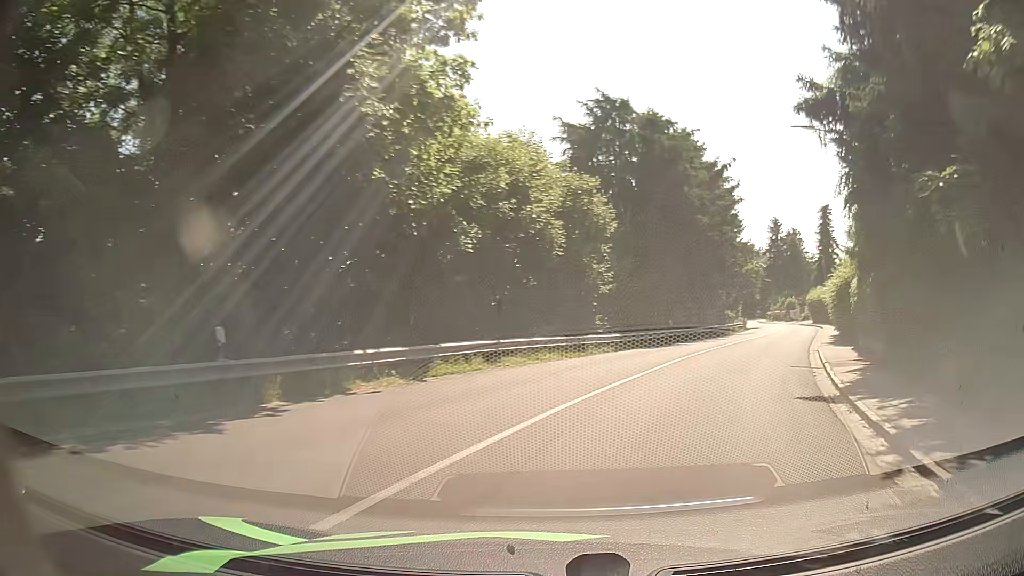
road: tertiary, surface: asphalt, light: Day
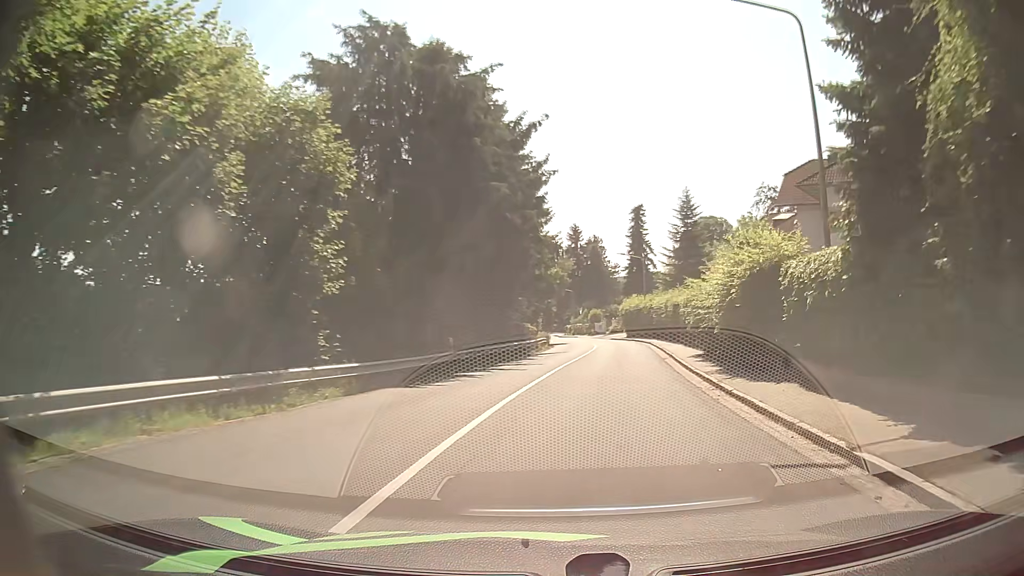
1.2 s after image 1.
(+2.2, +11.5) m; +20°
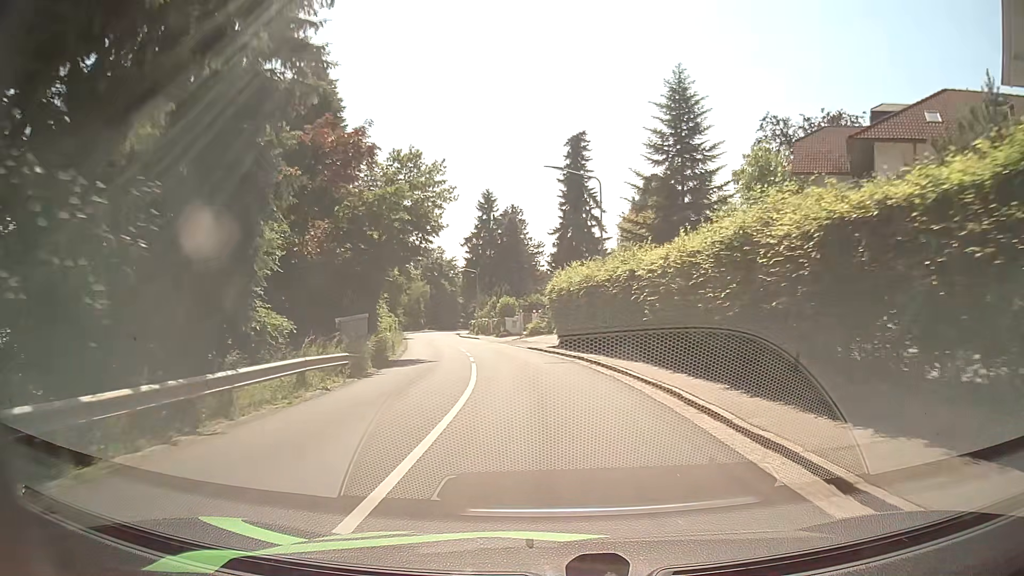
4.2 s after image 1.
(+3.0, +33.3) m; +6°
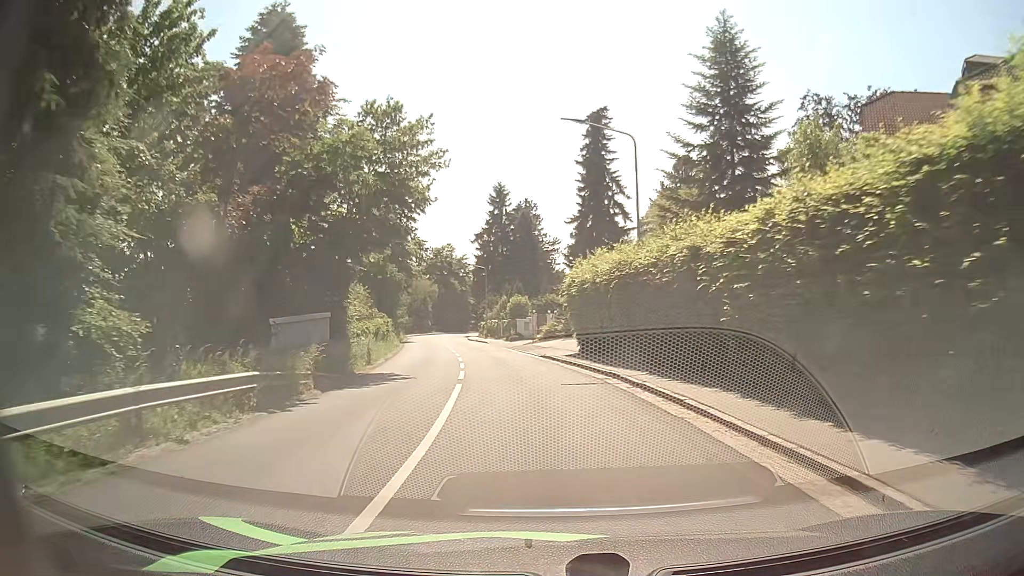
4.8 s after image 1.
(0.0, +7.1) m; 0°
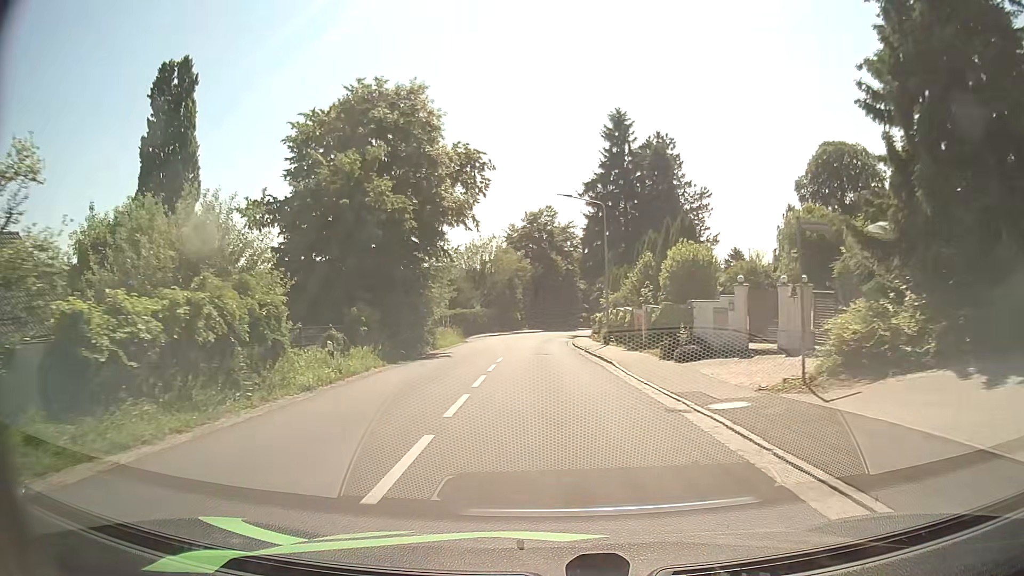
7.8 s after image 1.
(-3.3, +34.4) m; -10°
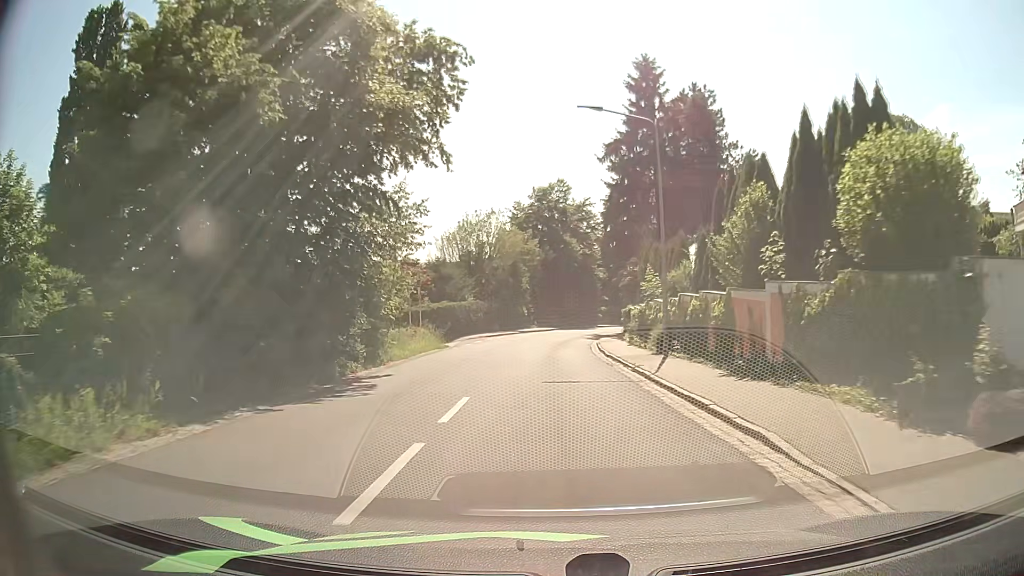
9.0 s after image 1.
(-0.2, +13.9) m; -1°
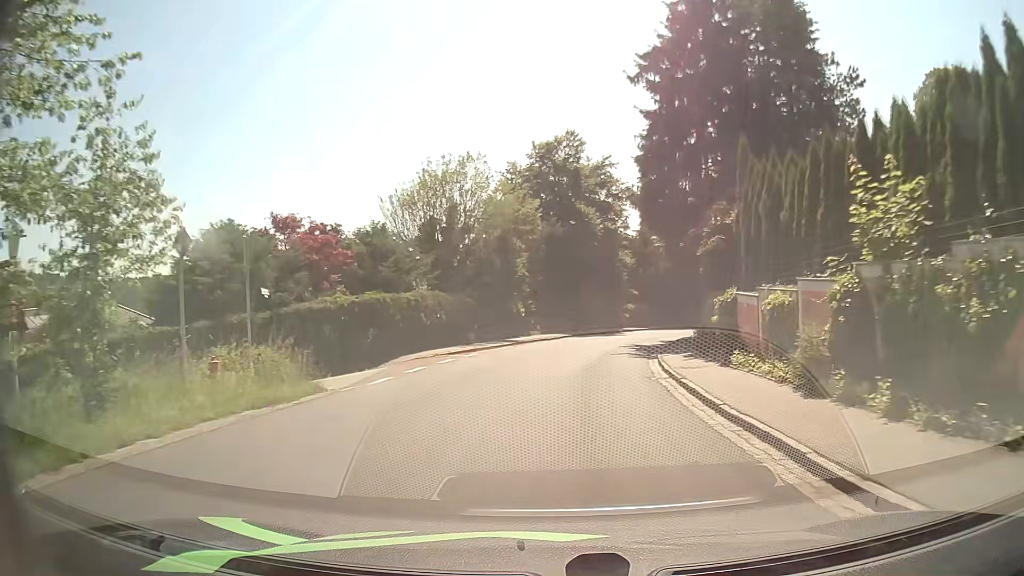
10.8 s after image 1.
(-0.3, +19.7) m; -1°
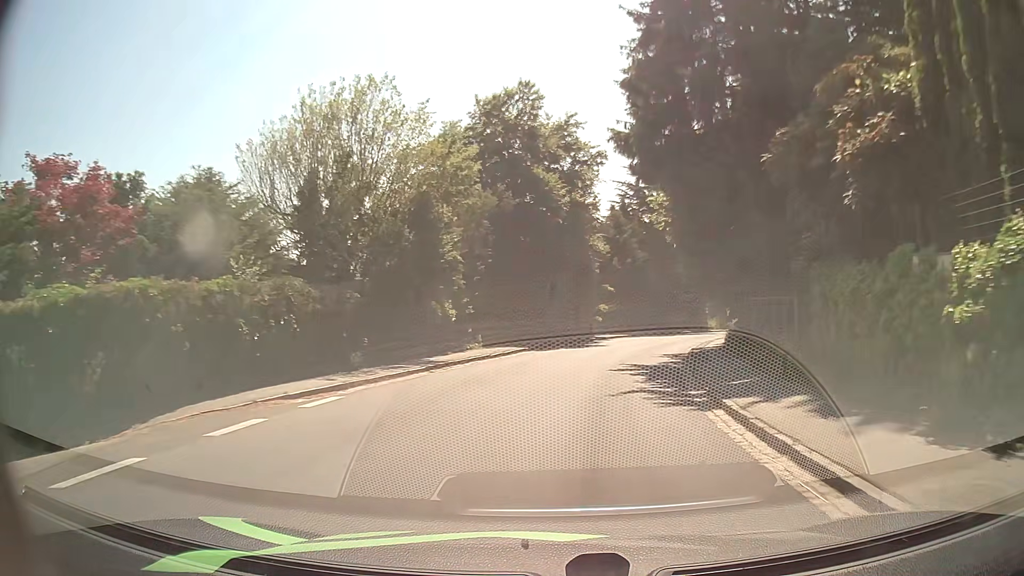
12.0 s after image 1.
(+0.3, +12.8) m; +3°
(0, +10) (+2, +20) (+4, +30) (+7, +39) (+11, +48) (+16, +57) (+21, +66) (+26, +74) (+29, +84) (+32, +93) m
